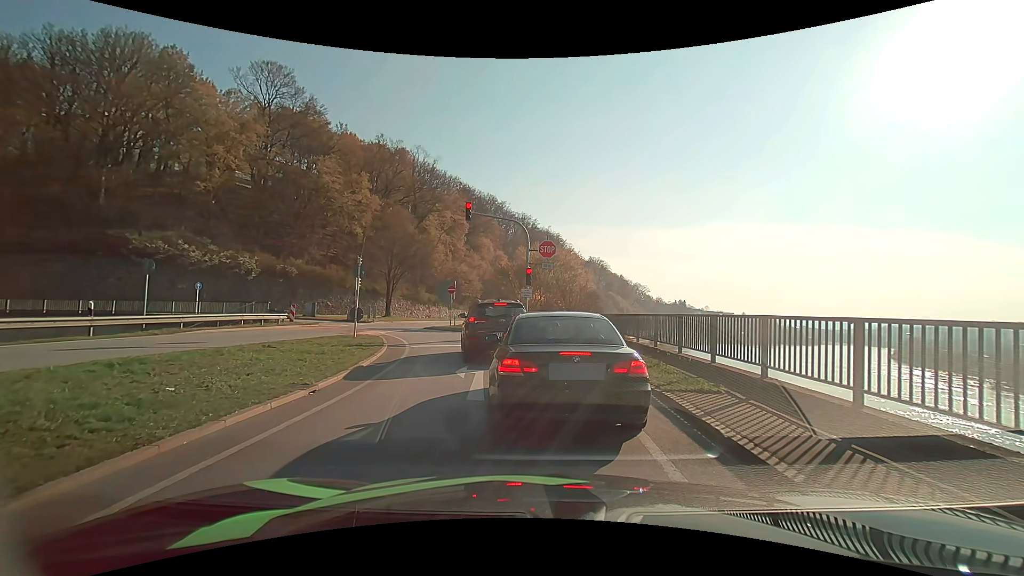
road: primary_link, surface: asphalt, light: Day
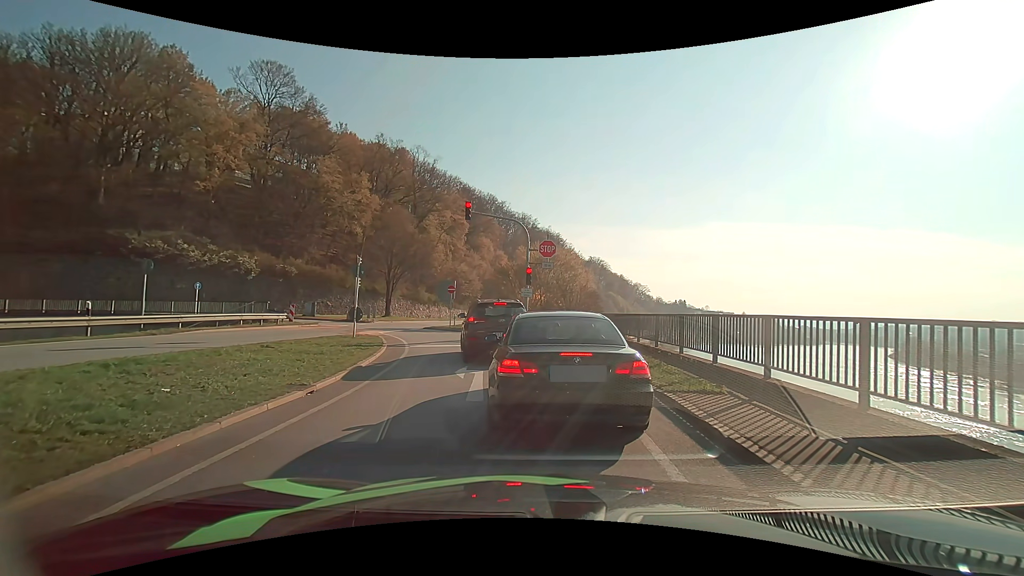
(0.0, +0.1) m; 0°
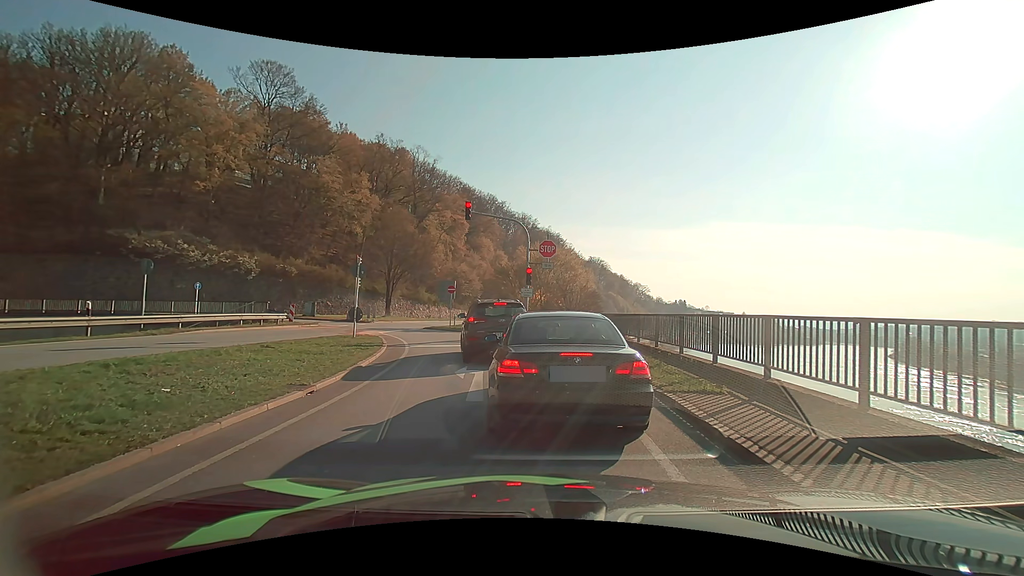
(0.0, +0.1) m; 0°
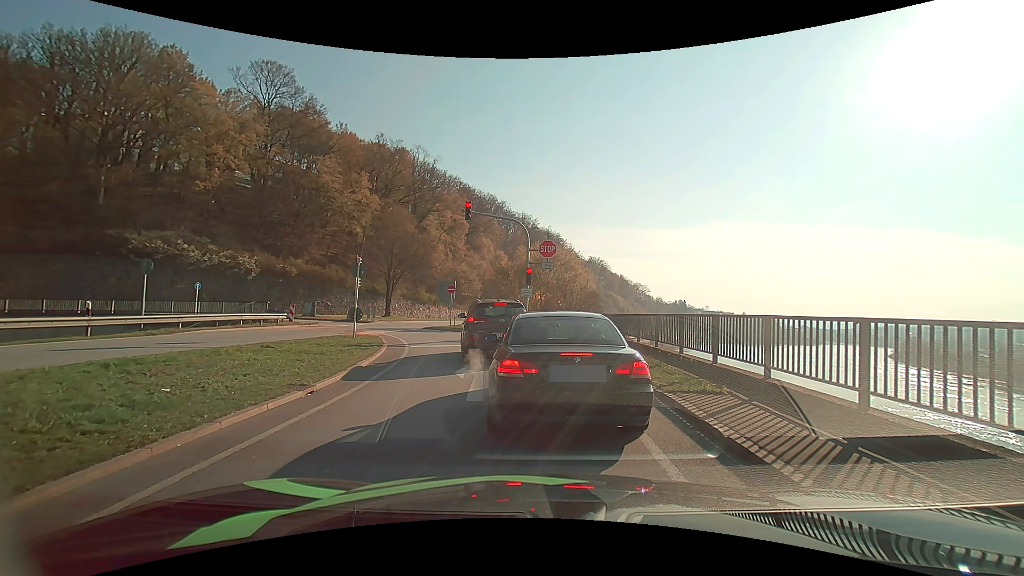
(0.0, 0.0) m; 0°
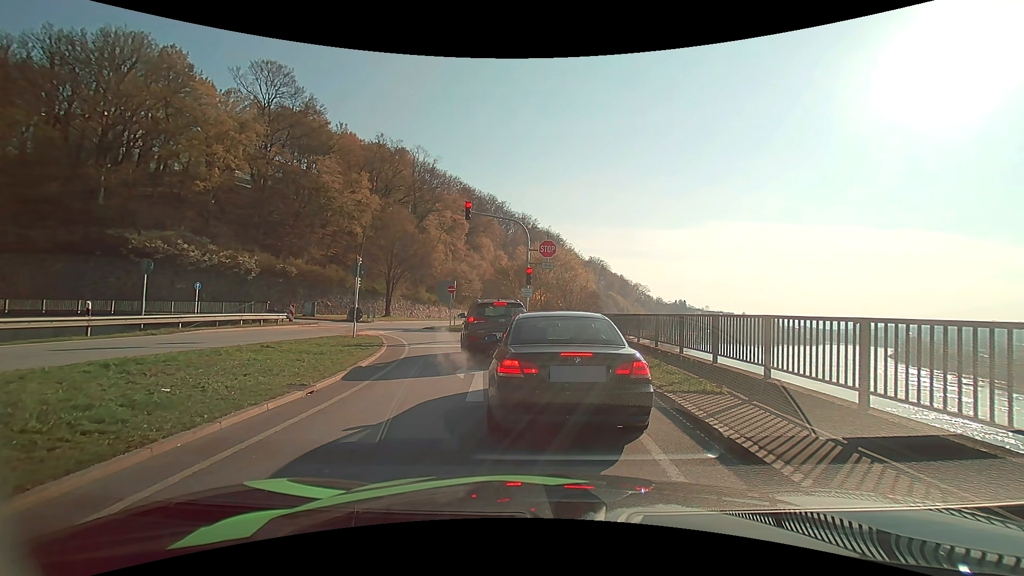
(0.0, 0.0) m; 0°
(-1, +10) (-2, +20) (-6, +29) (-13, +36) (-22, +40) (-32, +41) (-42, +39) (-51, +35) (-60, +30) (-68, +25) m
